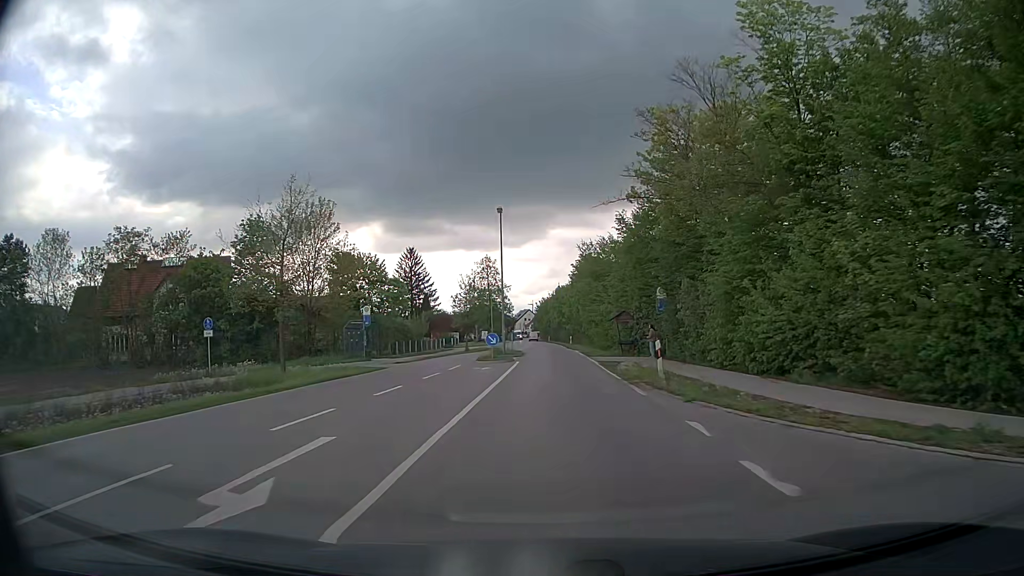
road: secondary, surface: asphalt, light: Day
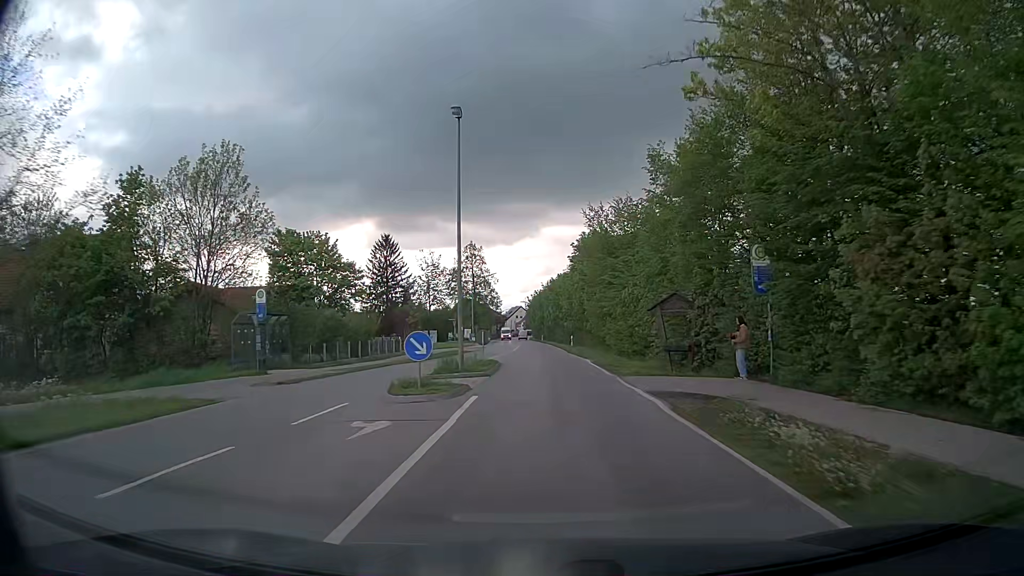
(+0.1, +16.8) m; +1°
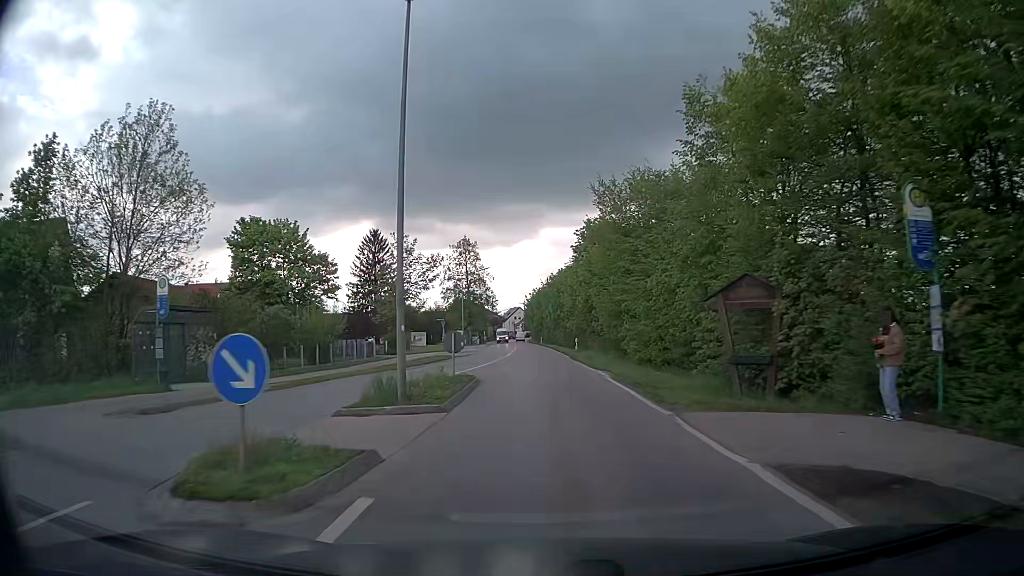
(0.0, +8.3) m; 0°
(0, +10) (0, +20) (-1, +30) (-1, +40) (-1, +50) (-1, +60) (-2, +70) (-2, +80) (-3, +90) (-3, +100) m
